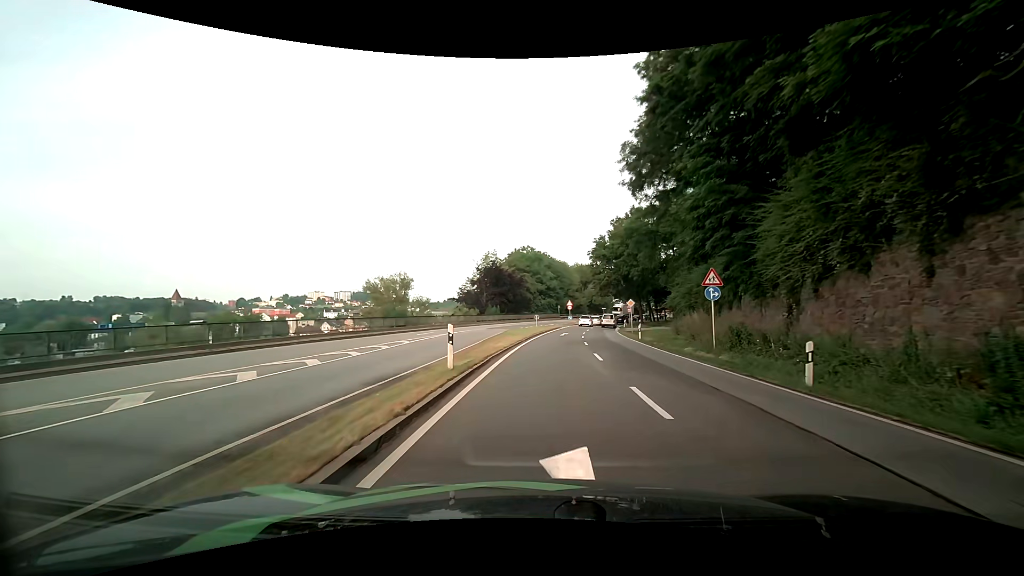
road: primary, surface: asphalt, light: Day
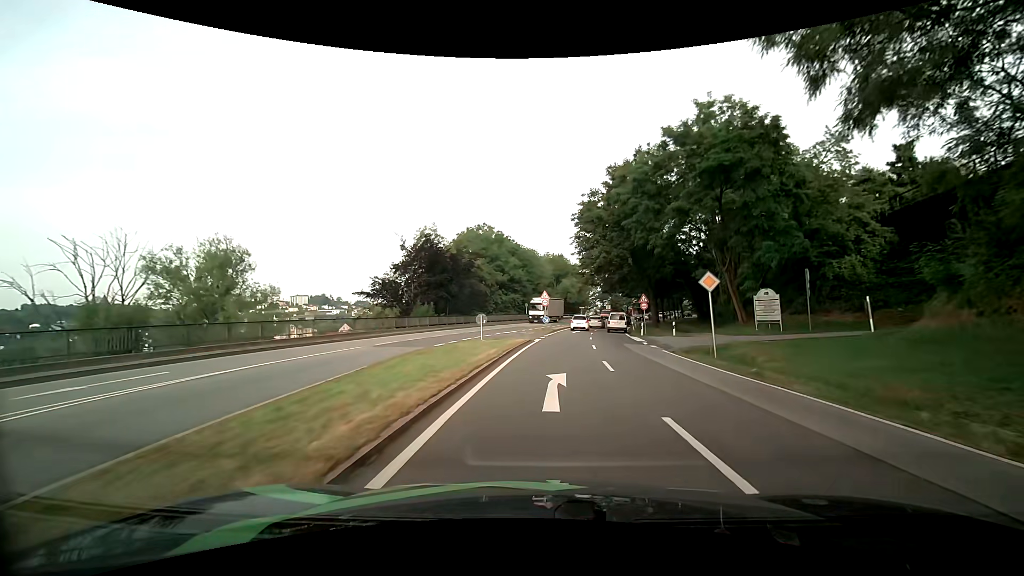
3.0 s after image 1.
(+0.9, +29.8) m; +4°
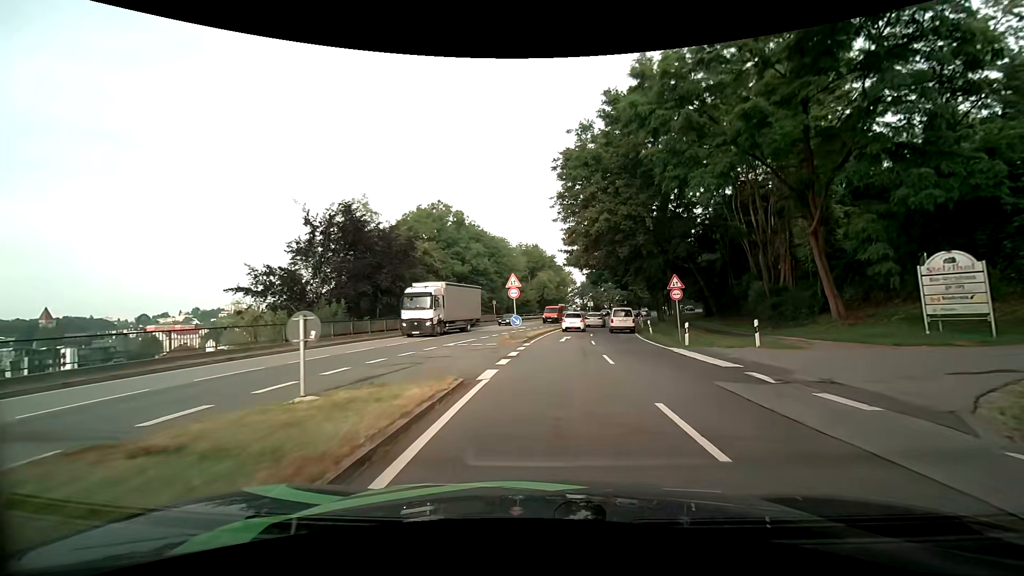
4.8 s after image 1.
(+0.4, +17.5) m; +3°
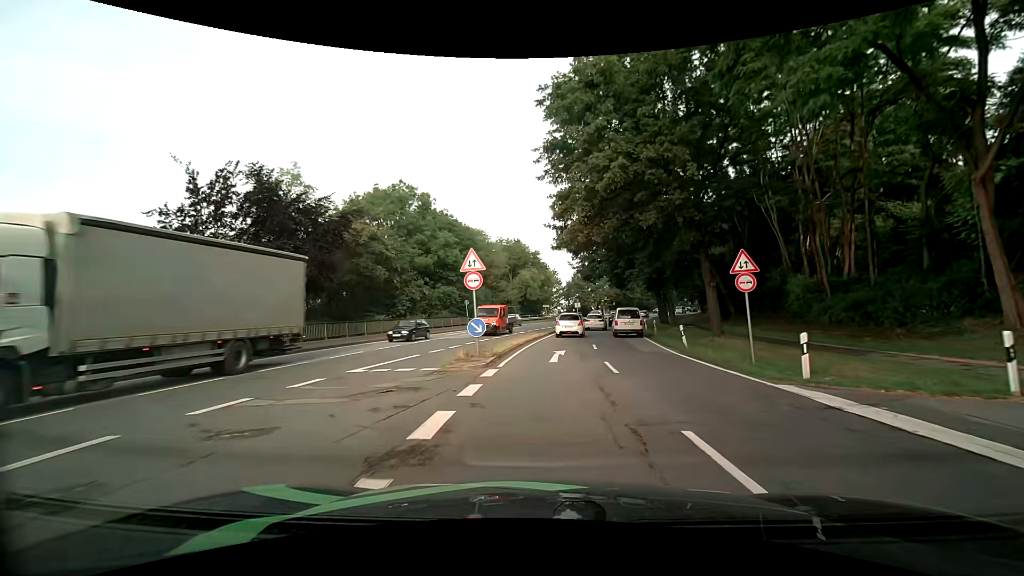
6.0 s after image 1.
(+0.1, +10.8) m; +2°
